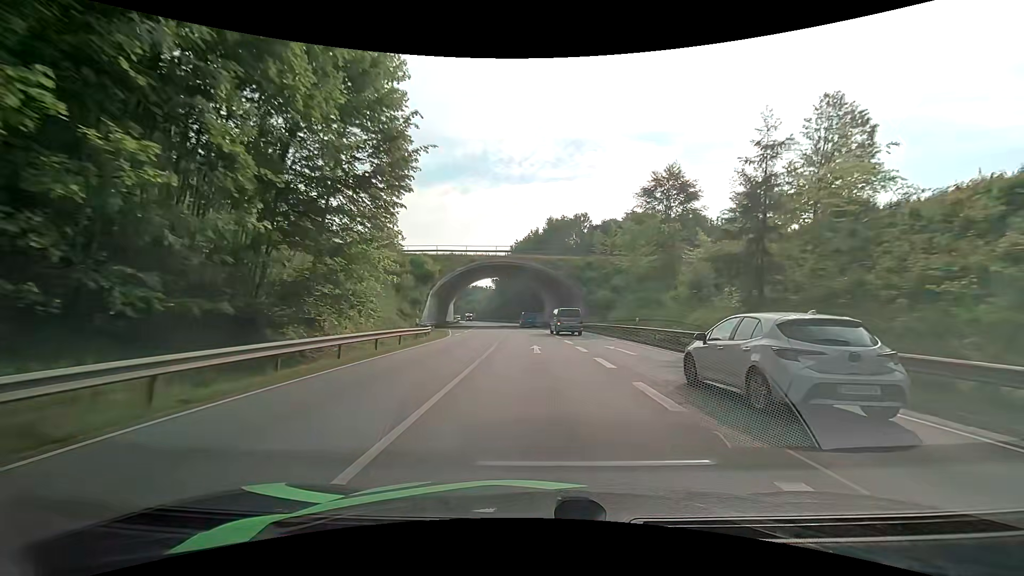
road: primary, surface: asphalt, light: Day
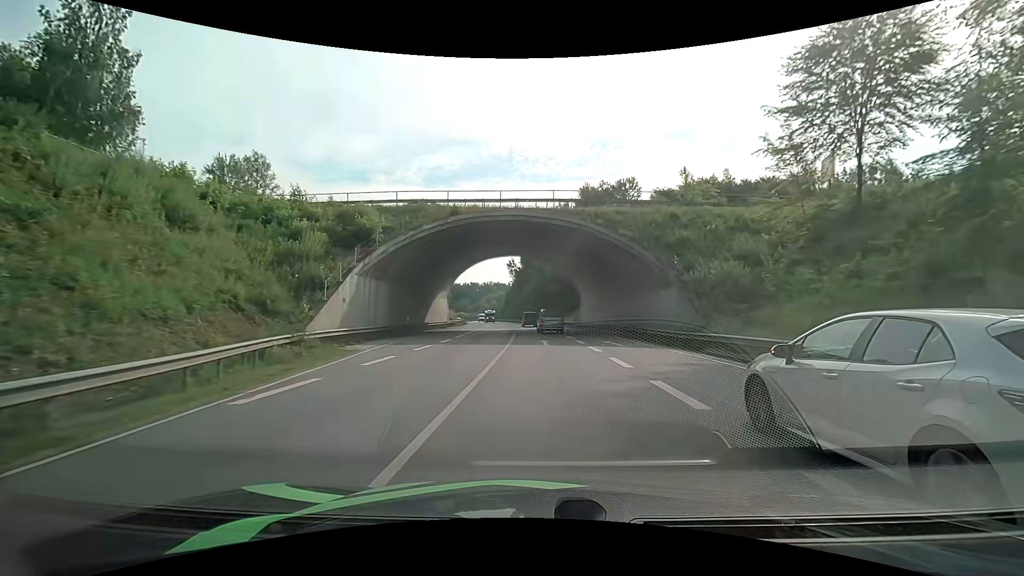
(-0.7, +29.7) m; -3°
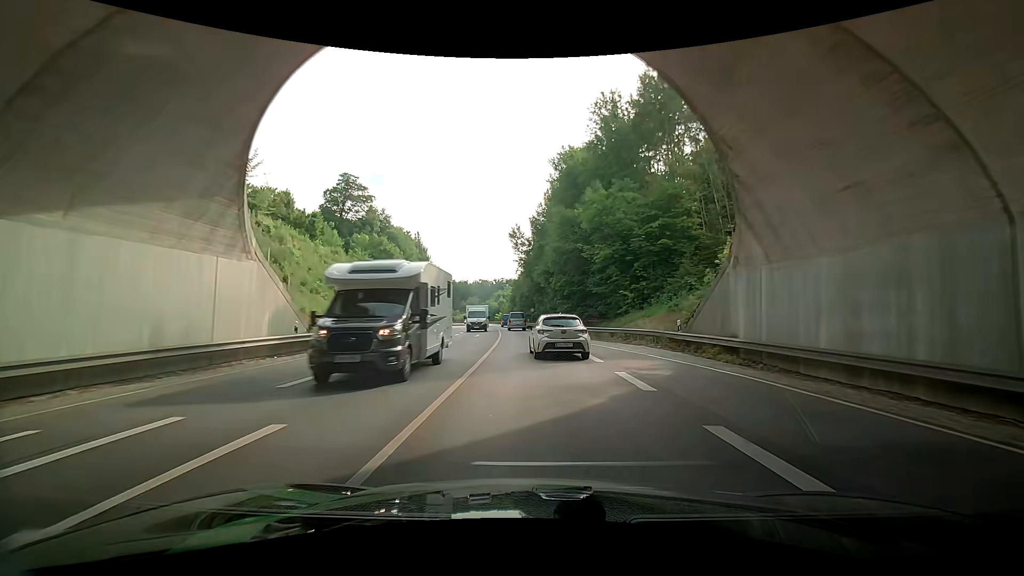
(-0.6, +45.9) m; -4°
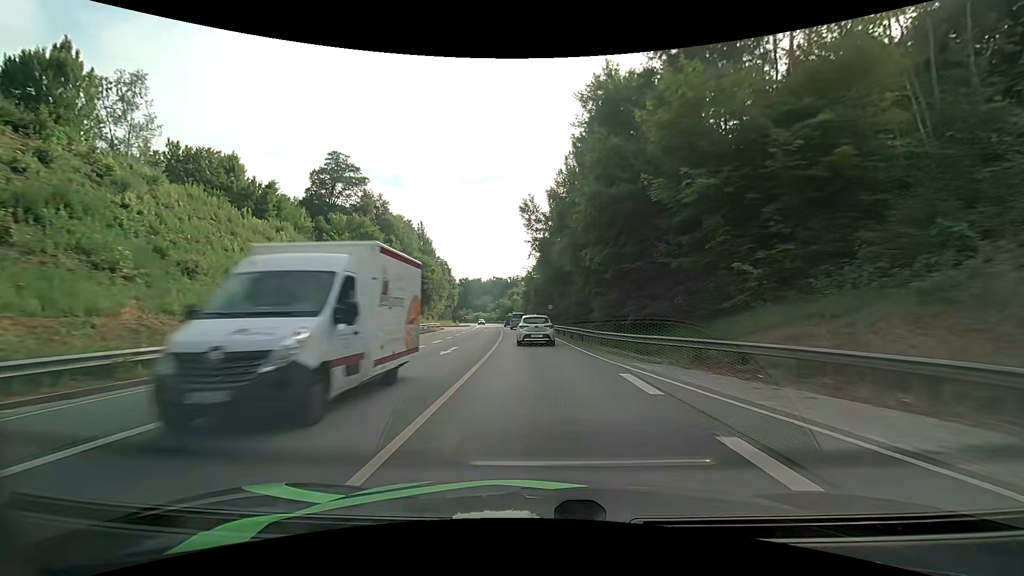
(-0.2, +18.6) m; 0°
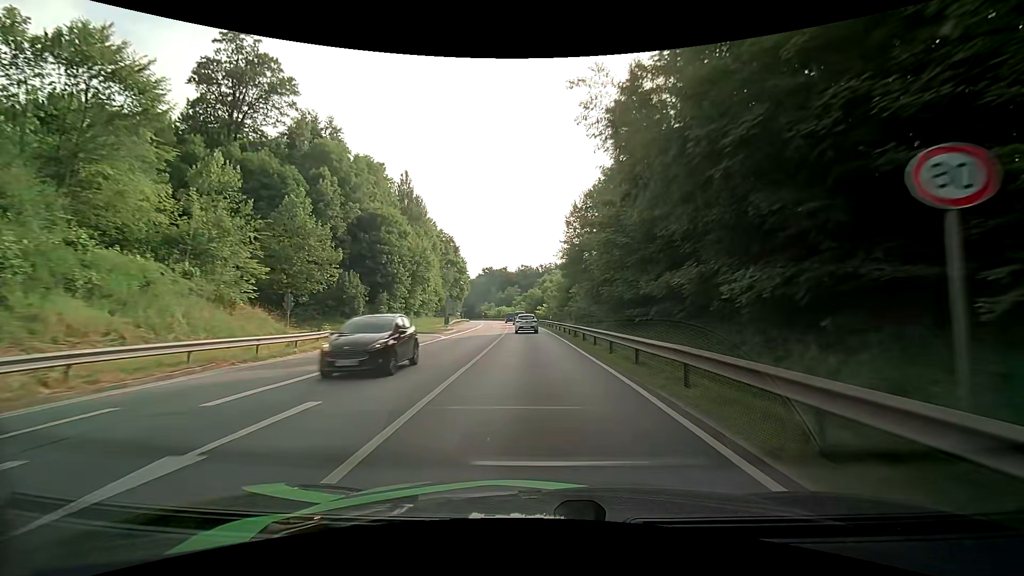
(-1.7, +50.7) m; -4°
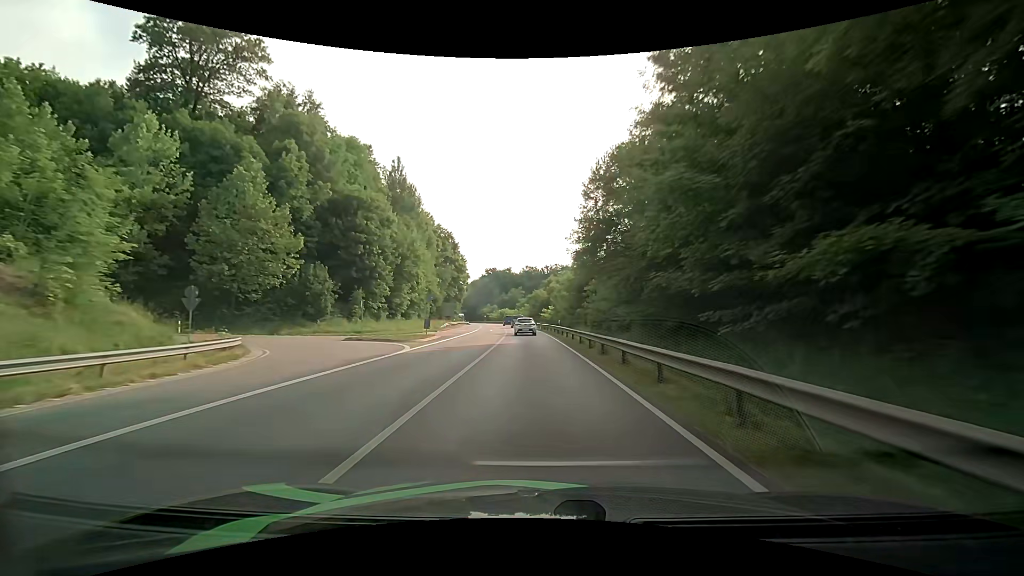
(0.0, +10.5) m; -1°
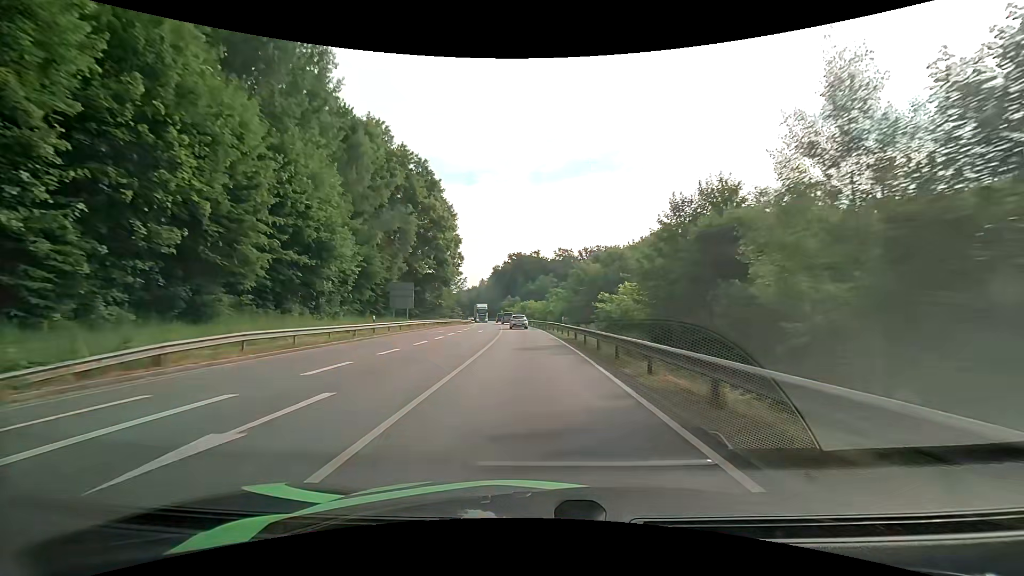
(-1.2, +55.4) m; -3°
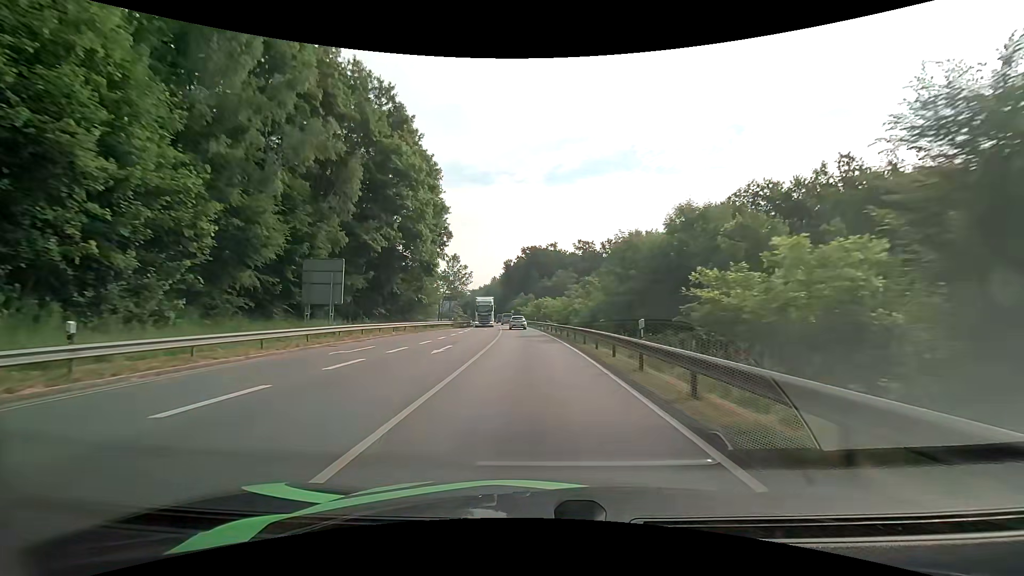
(-0.3, +23.1) m; -2°
(0, +10) (0, +20) (-1, +30) (-1, +40) (-2, +50) (-2, +60) (-3, +70) (-4, +80) (-5, +90) (-7, +100) m
